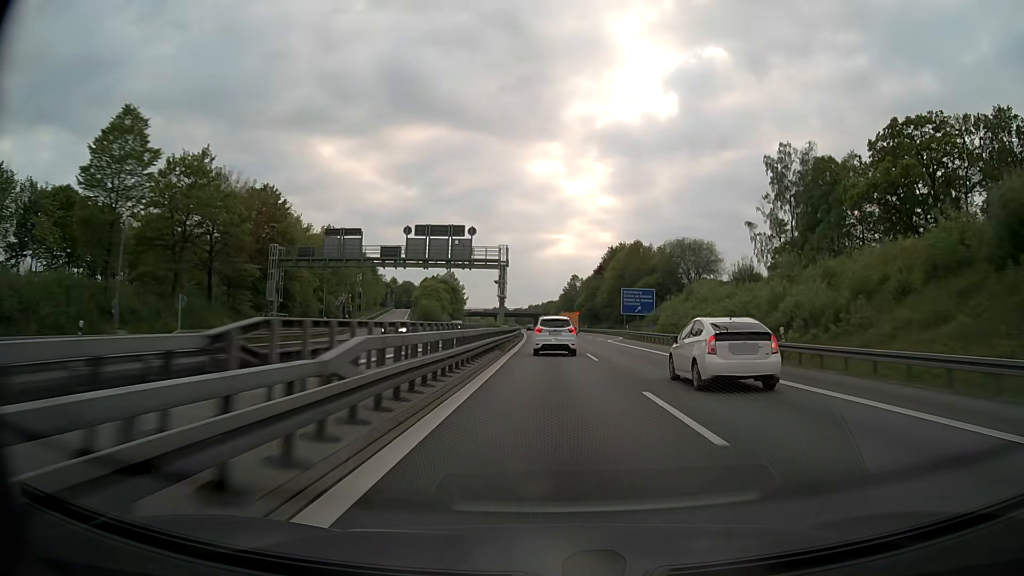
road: motorway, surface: asphalt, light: Day
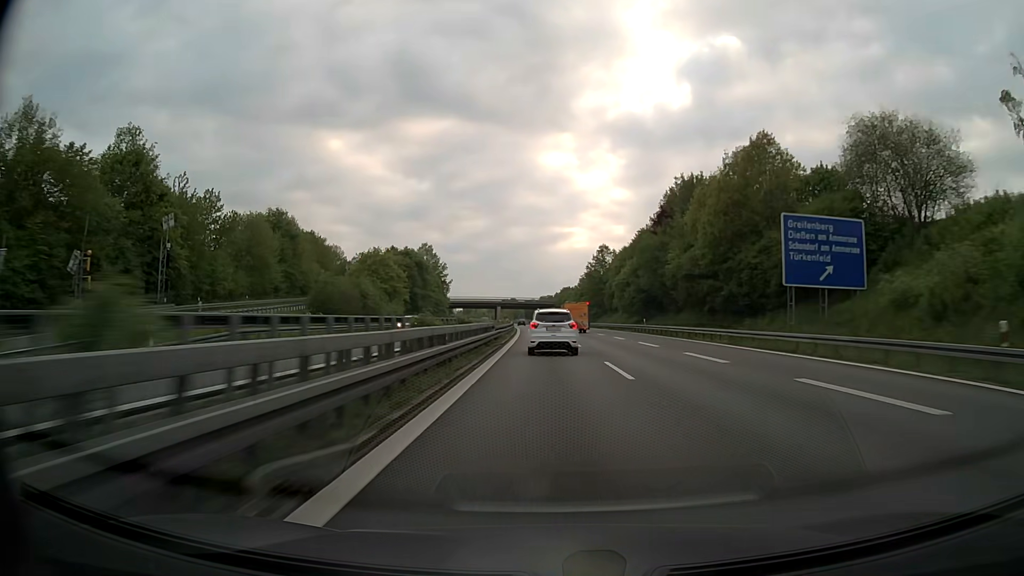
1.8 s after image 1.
(-0.6, +64.7) m; -1°
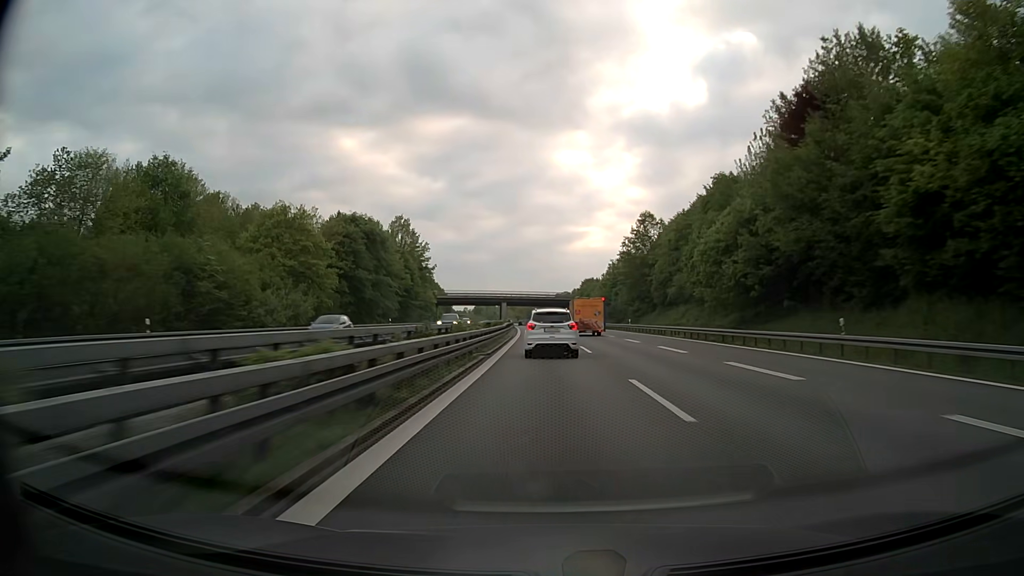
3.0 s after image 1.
(-0.6, +42.0) m; -1°
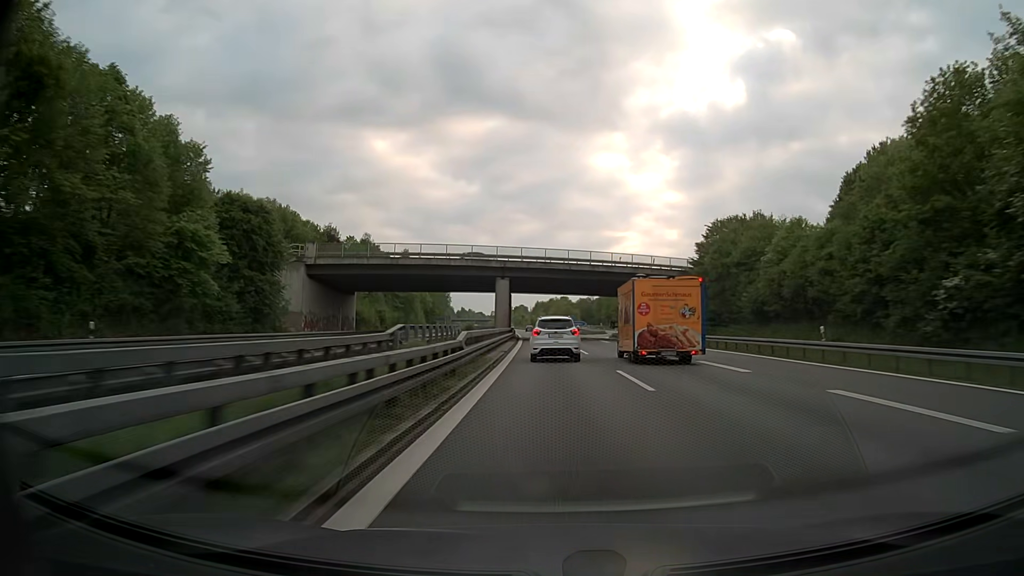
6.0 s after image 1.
(-3.2, +103.2) m; -3°
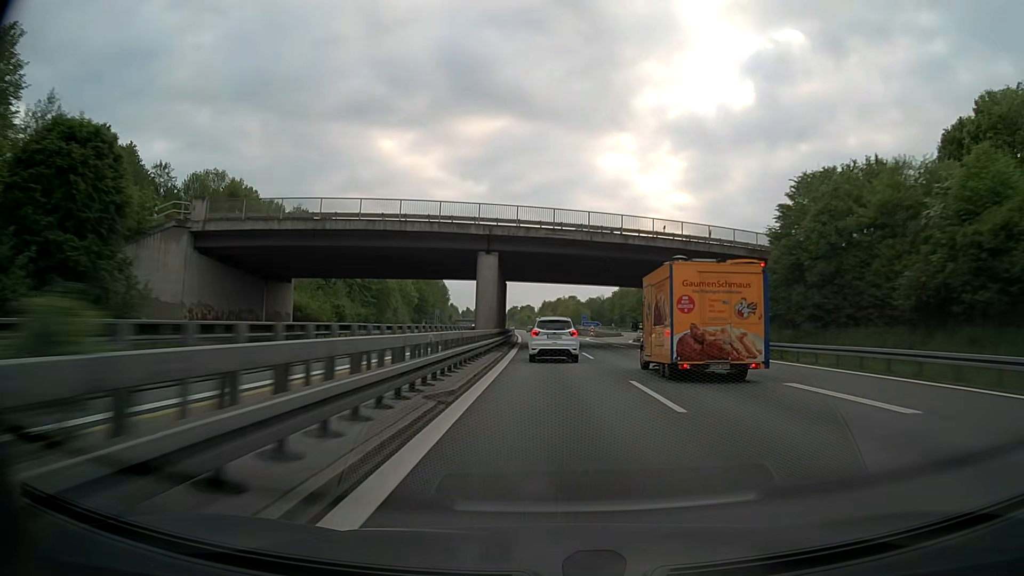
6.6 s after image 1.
(-0.1, +21.5) m; -1°
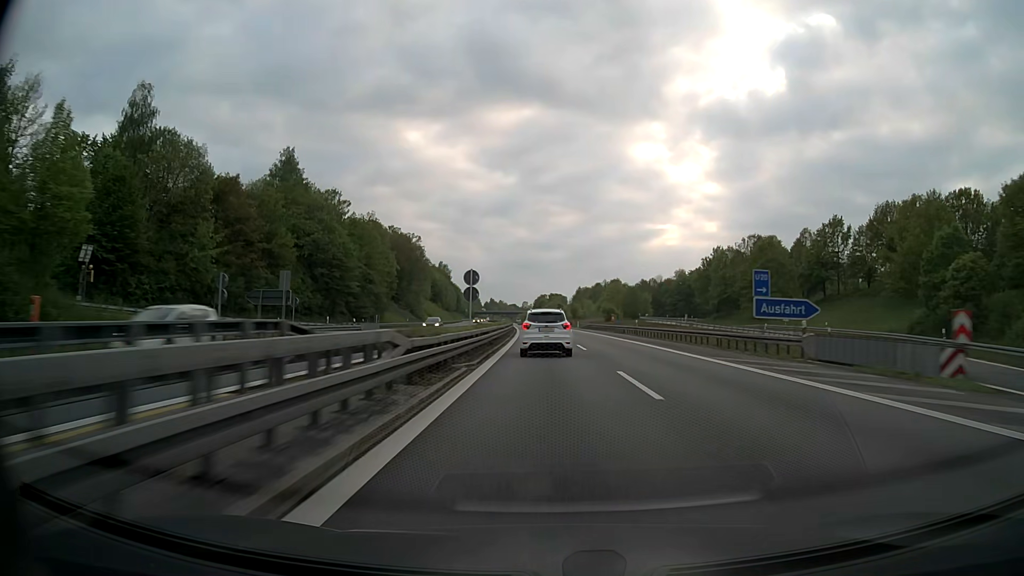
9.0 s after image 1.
(-2.1, +89.6) m; -3°
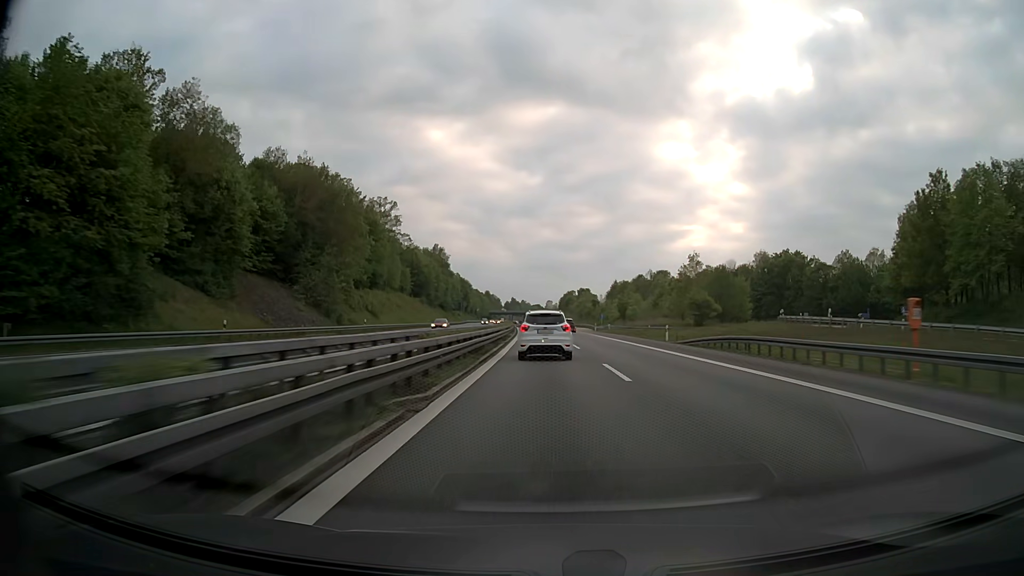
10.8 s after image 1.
(-1.1, +68.5) m; -2°
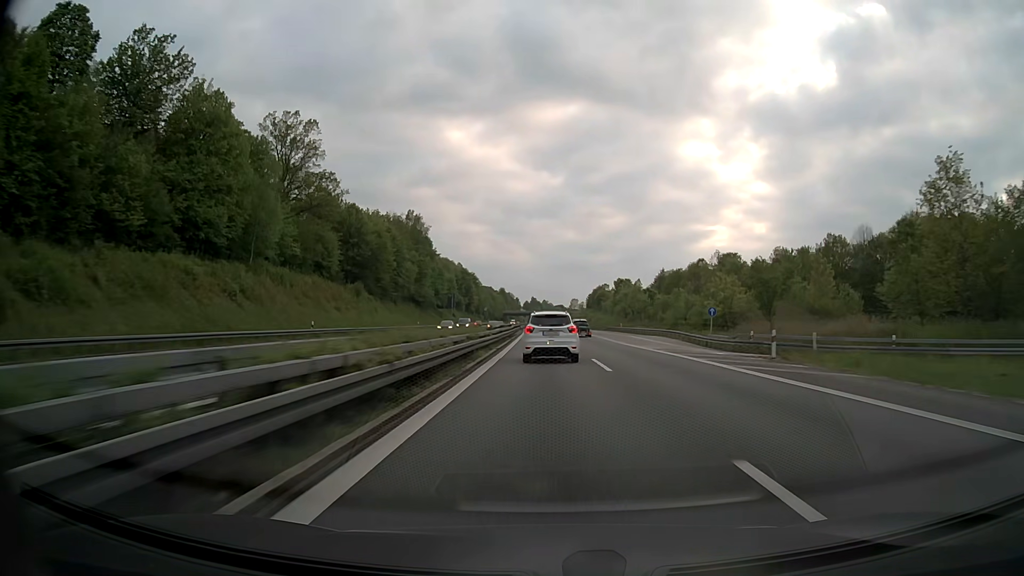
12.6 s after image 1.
(-1.2, +68.6) m; -2°
(0, +10) (0, +20) (0, +30) (0, +40) (-1, +50) (-1, +60) (-1, +70) (-1, +80) (-1, +90) (-2, +100) m
